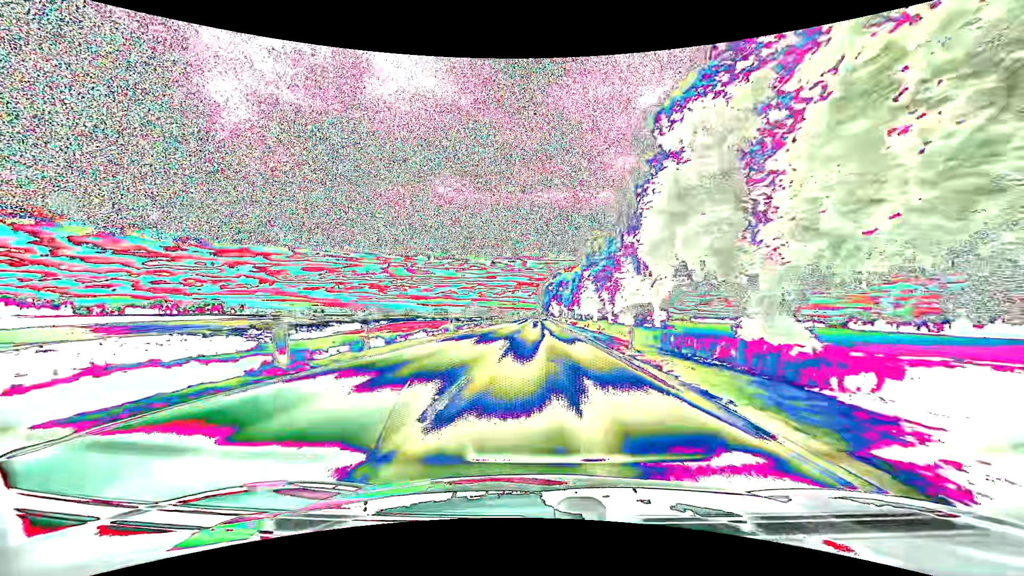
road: unclassified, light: Day
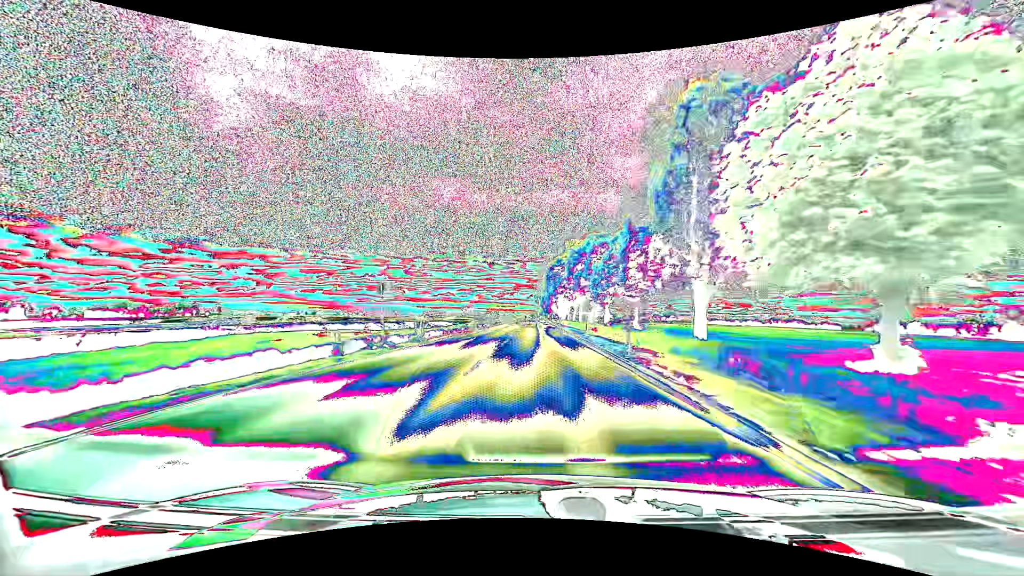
(+0.2, +55.7) m; 0°
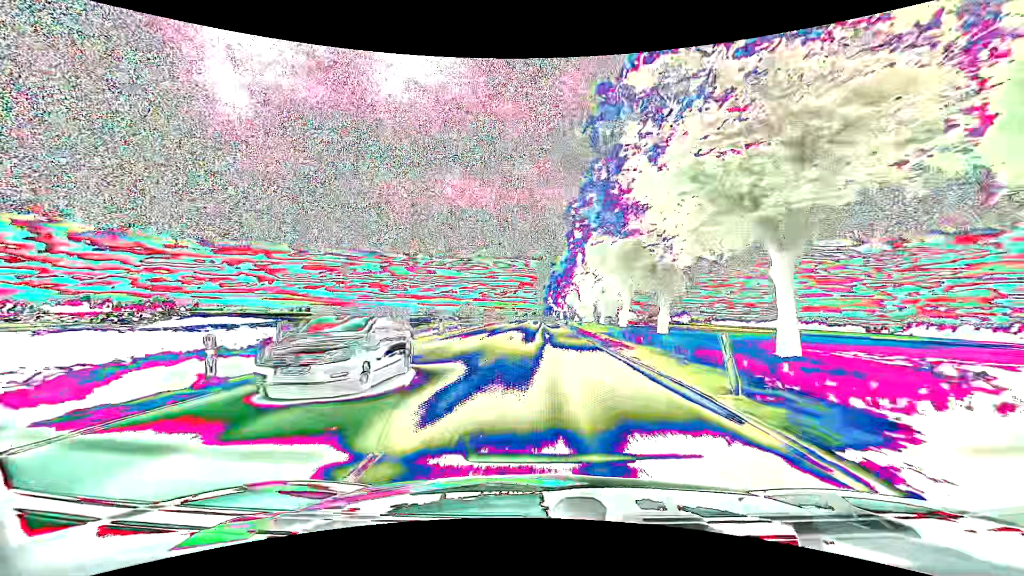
(-0.4, +58.3) m; 0°
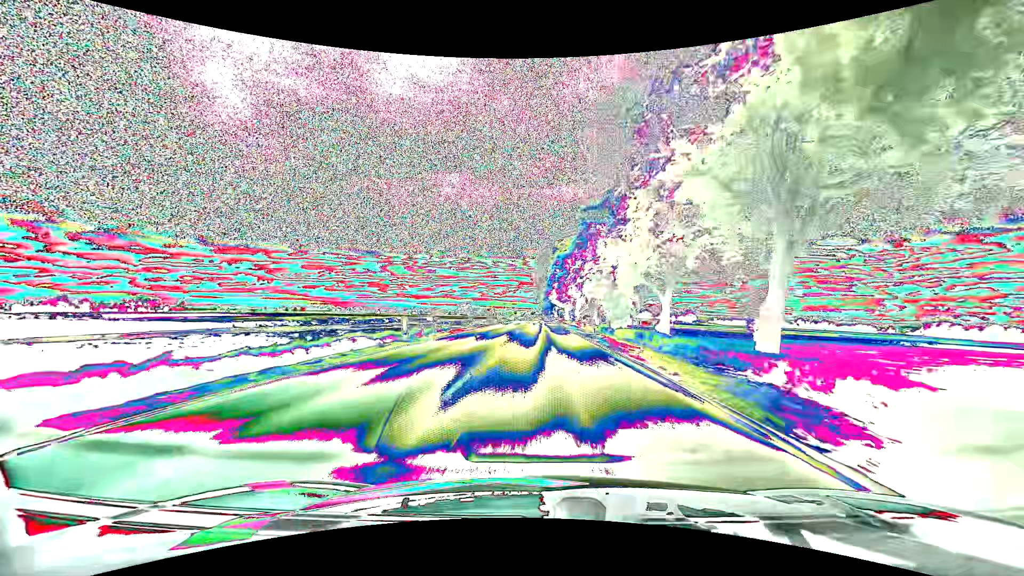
(0.0, +29.0) m; 0°
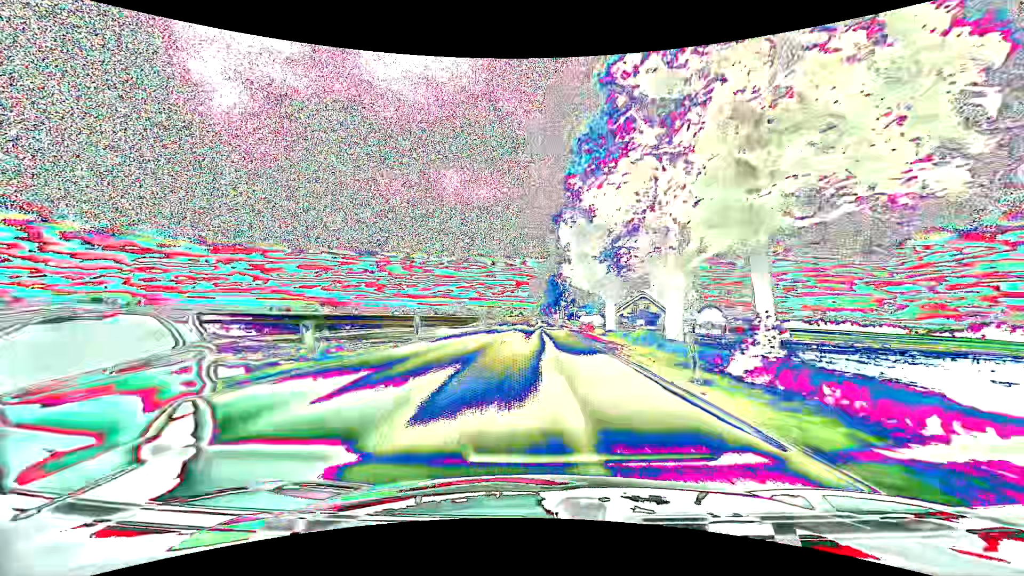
(+0.1, +70.4) m; 0°
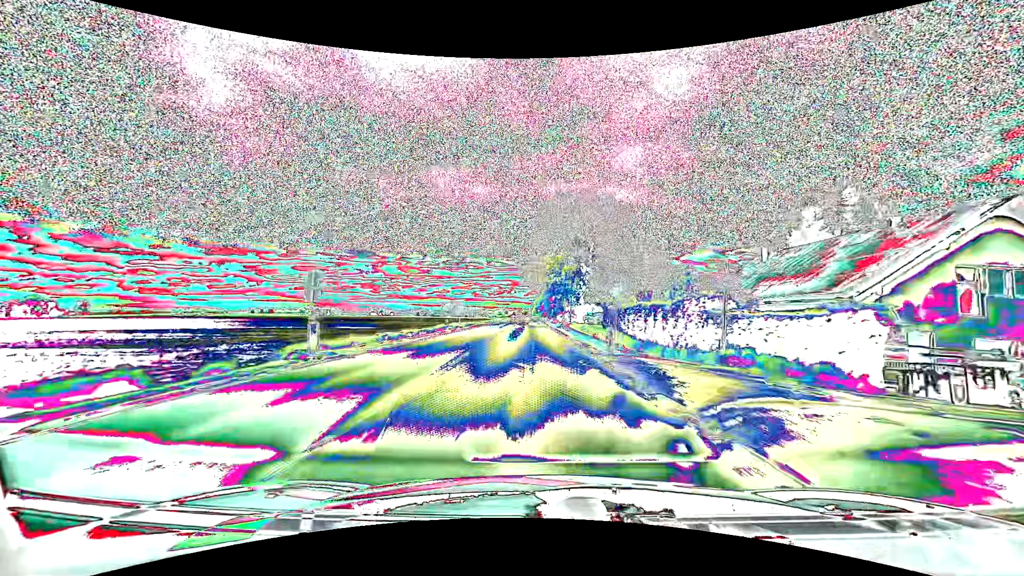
(+0.4, +67.3) m; +1°
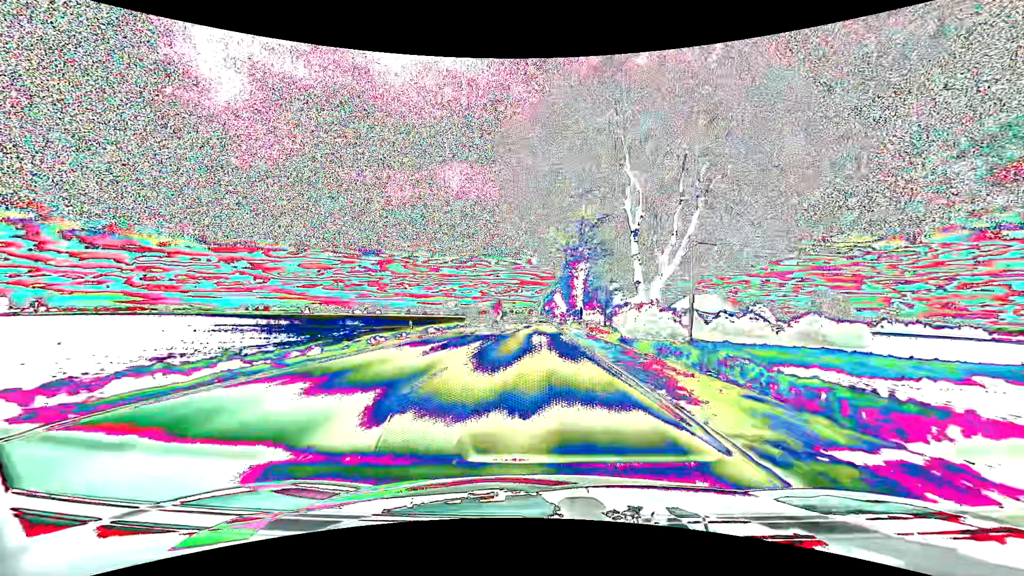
(-0.9, +64.9) m; -1°
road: primary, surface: asphalt
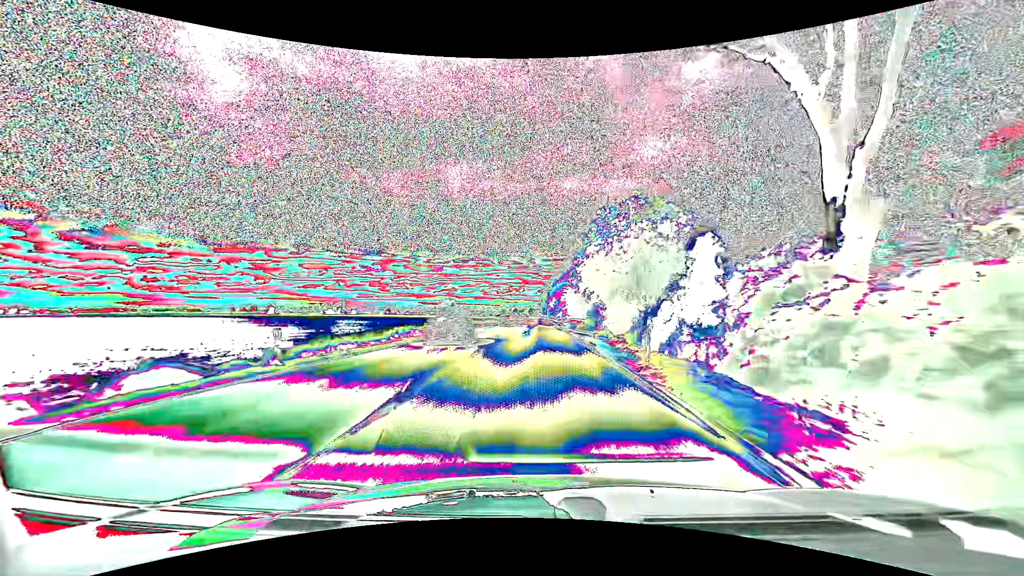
(-0.1, +65.0) m; 0°
(0, +10) (0, +20) (0, +30) (0, +40) (0, +50) (0, +60) (0, +70) (0, +80) (0, +90) (0, +100) m
